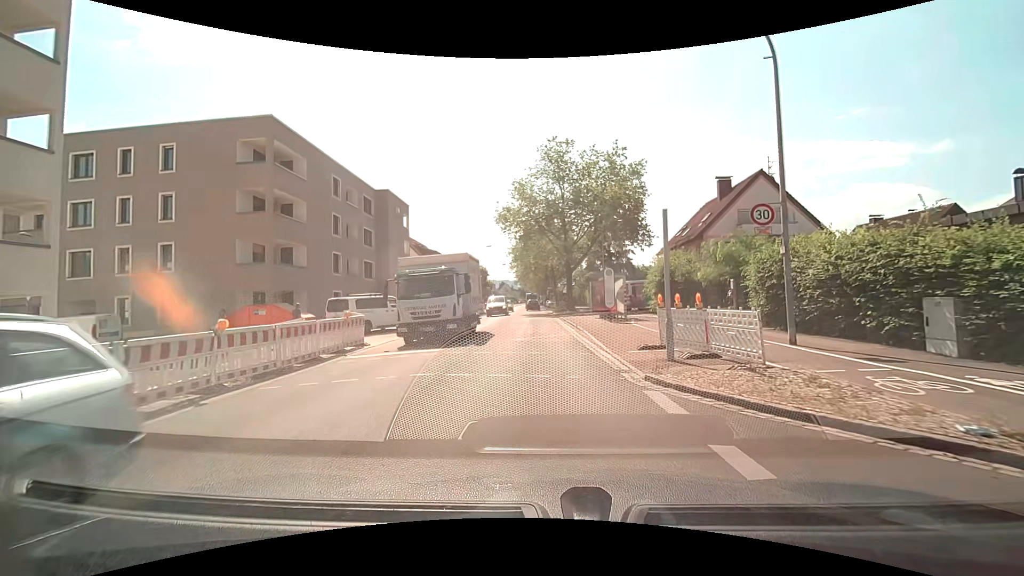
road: secondary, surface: asphalt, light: Day
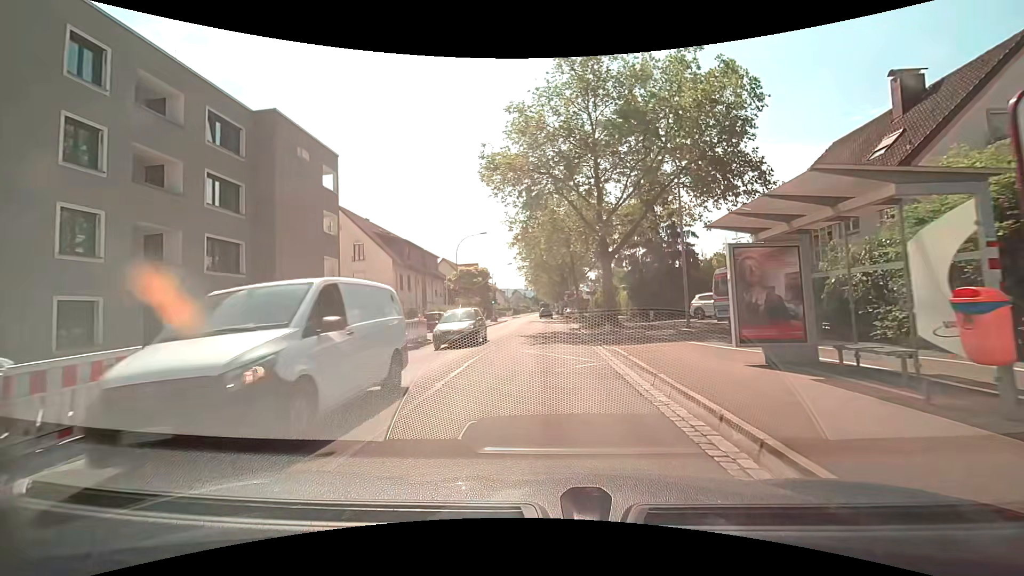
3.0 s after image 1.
(-0.3, +21.7) m; -2°
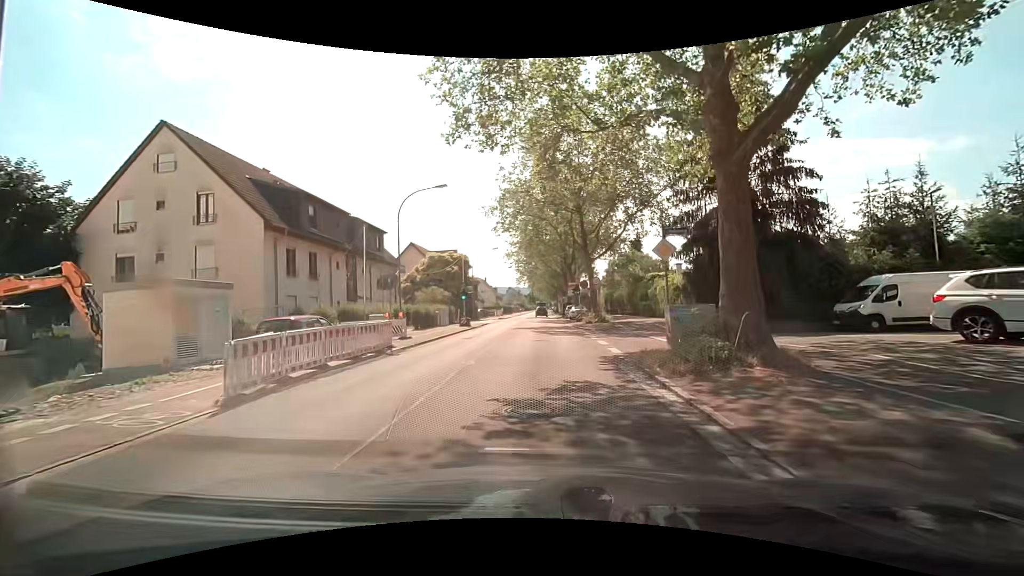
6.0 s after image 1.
(+0.1, +20.4) m; 0°
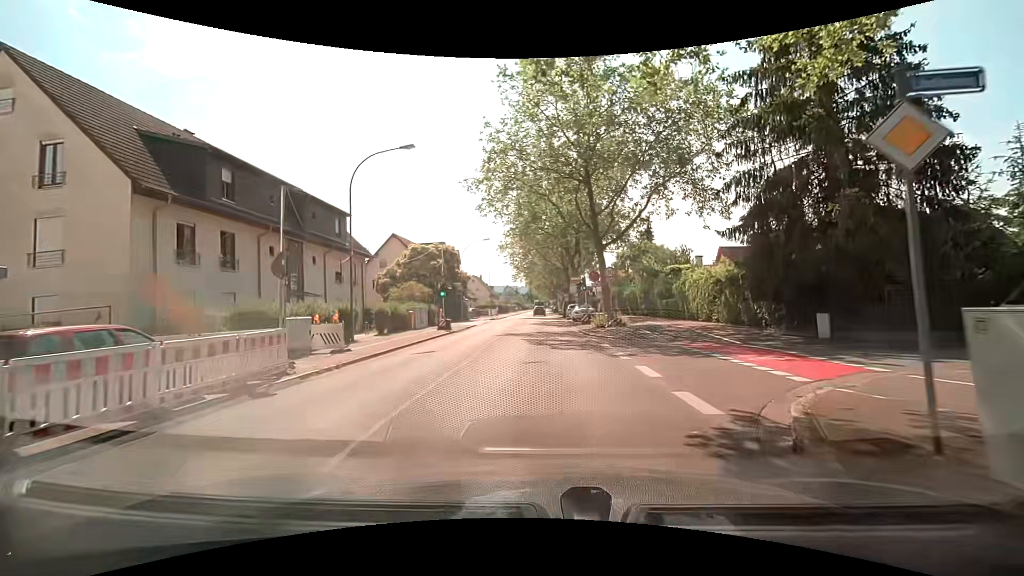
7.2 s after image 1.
(+0.1, +8.1) m; 0°
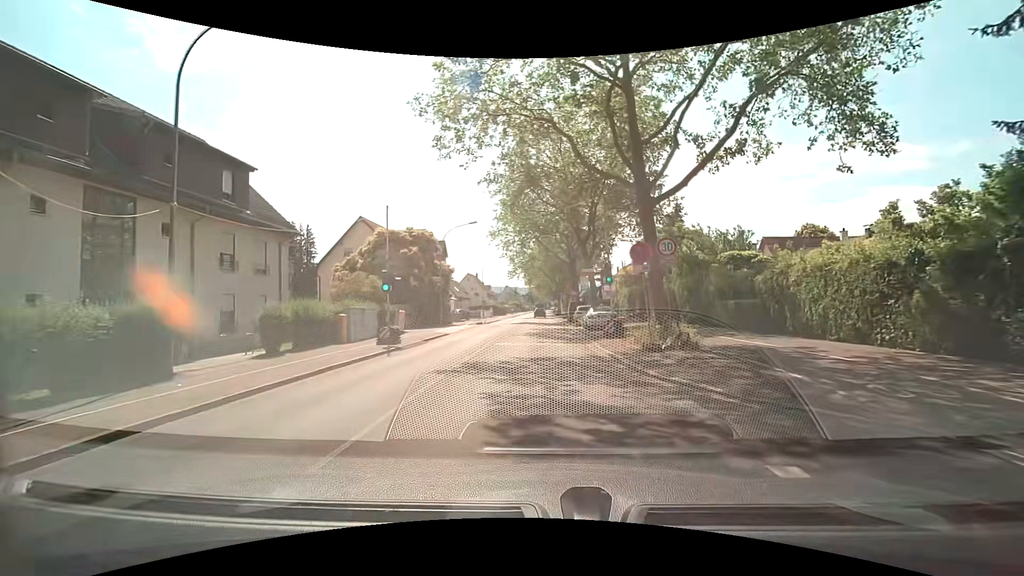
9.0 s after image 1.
(0.0, +12.4) m; 0°
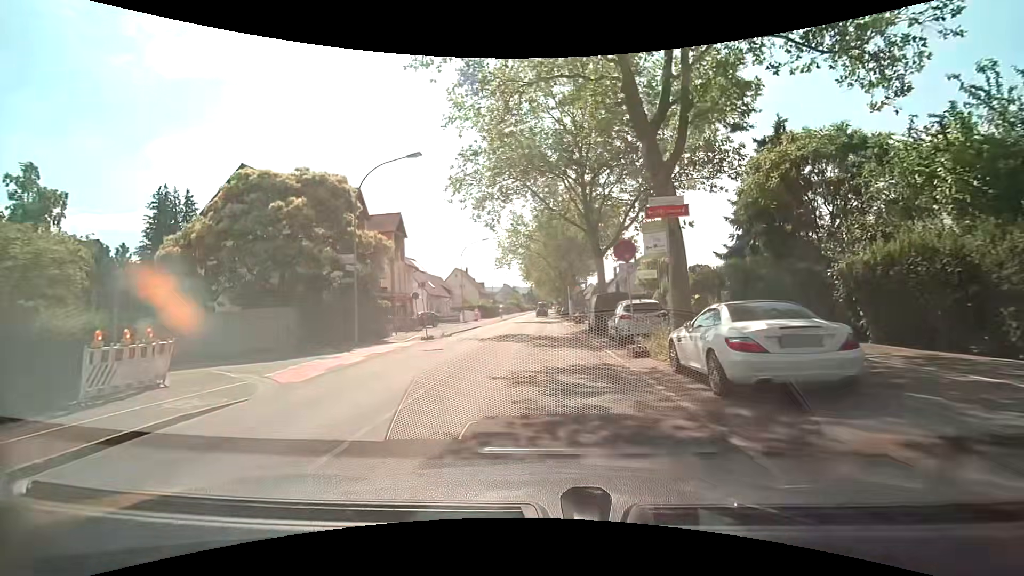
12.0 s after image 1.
(0.0, +21.2) m; 0°
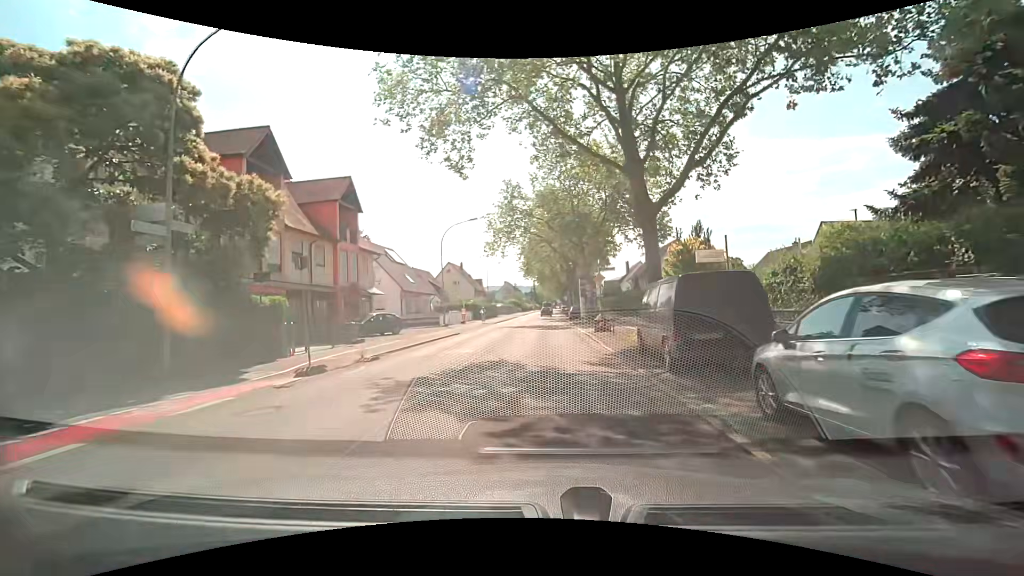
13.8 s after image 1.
(-0.1, +13.1) m; 0°
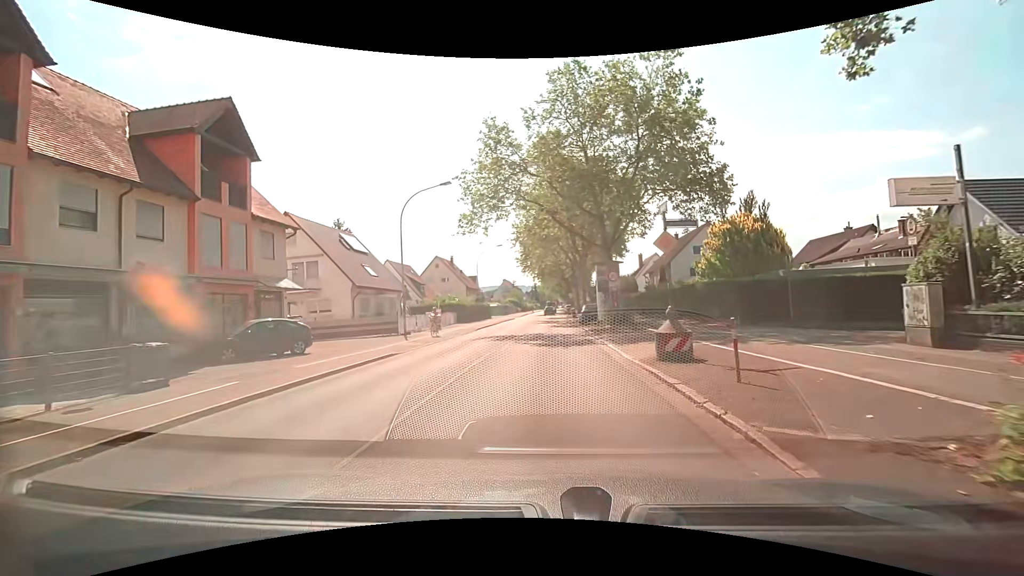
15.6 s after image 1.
(-0.2, +13.4) m; -1°
(0, +10) (0, +20) (0, +30) (0, +40) (0, +50) (0, +60) (0, +70) (+1, +80) (+1, +90) (+1, +100) m
